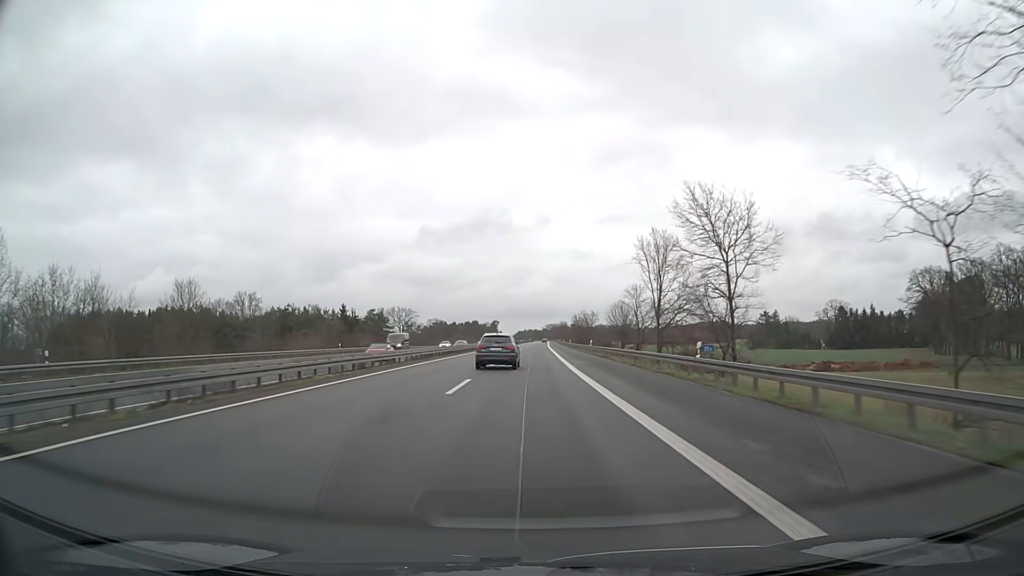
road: motorway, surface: asphalt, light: Day
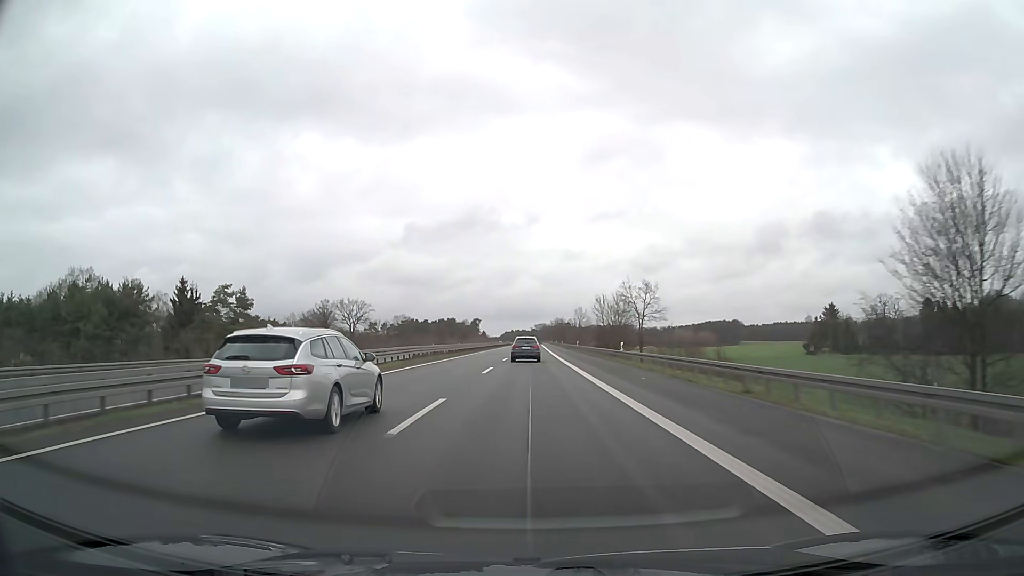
(+0.7, +79.3) m; +1°
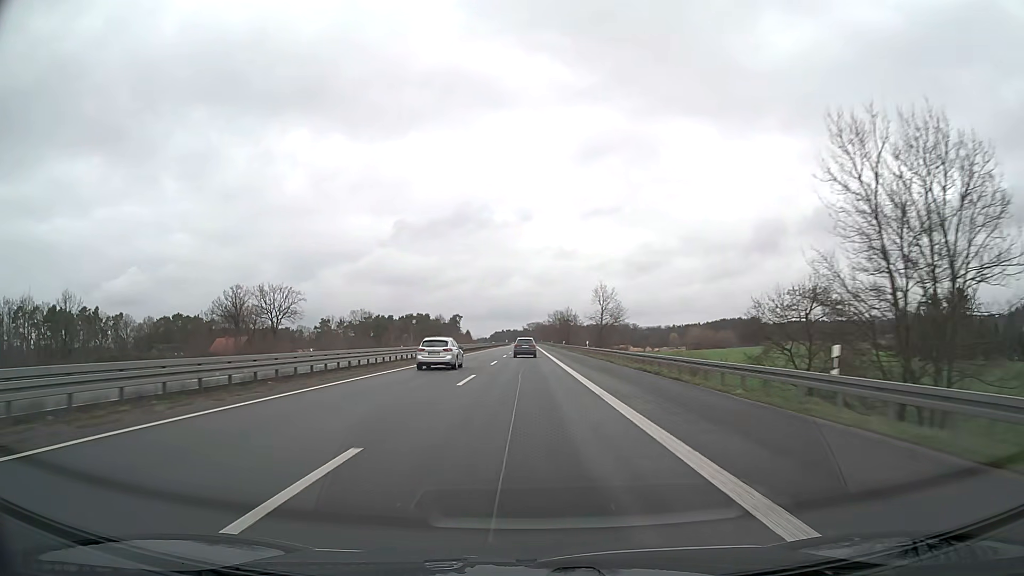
(+0.7, +79.3) m; +1°
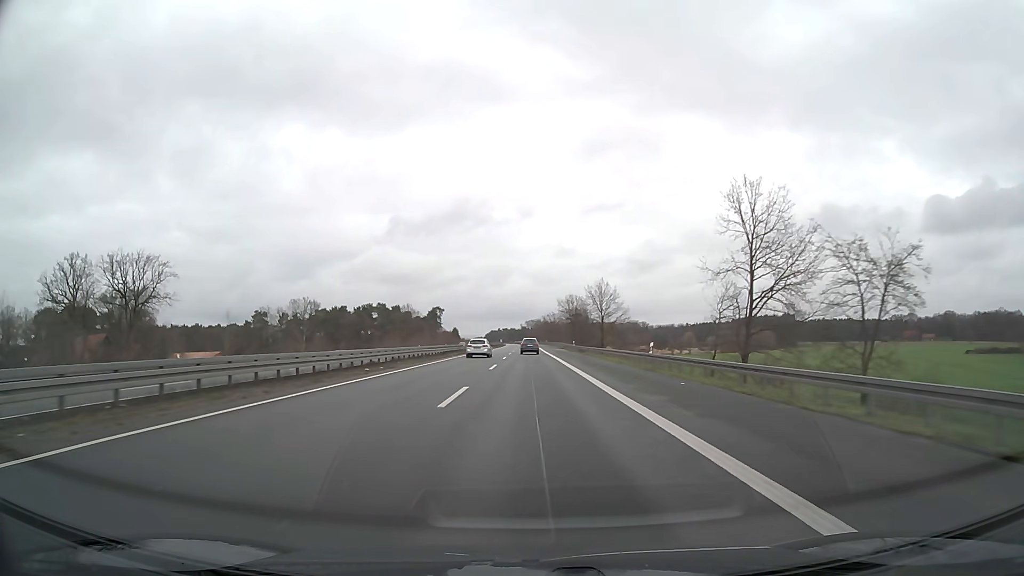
(-0.3, +79.1) m; 0°
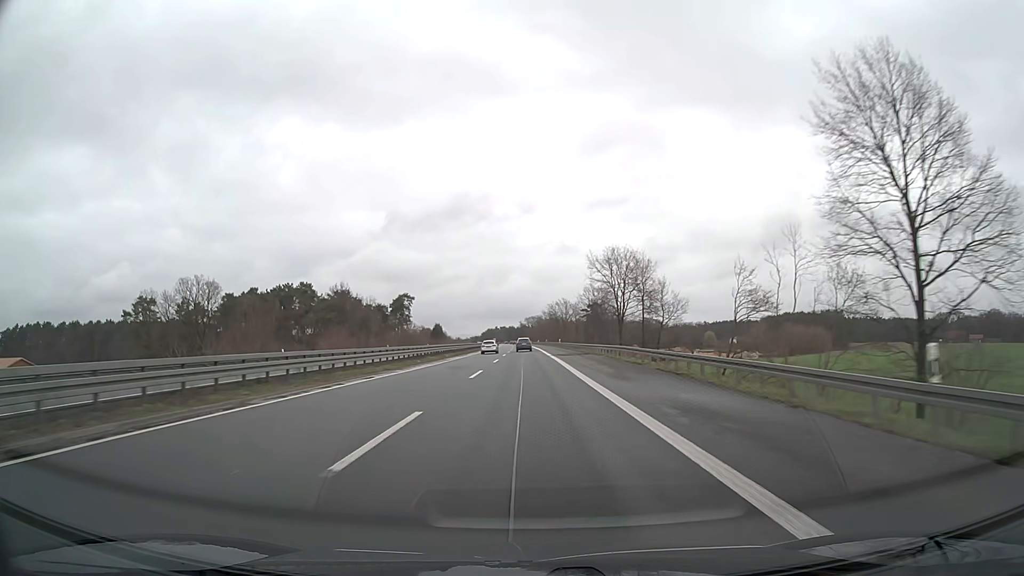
(+0.1, +79.0) m; 0°
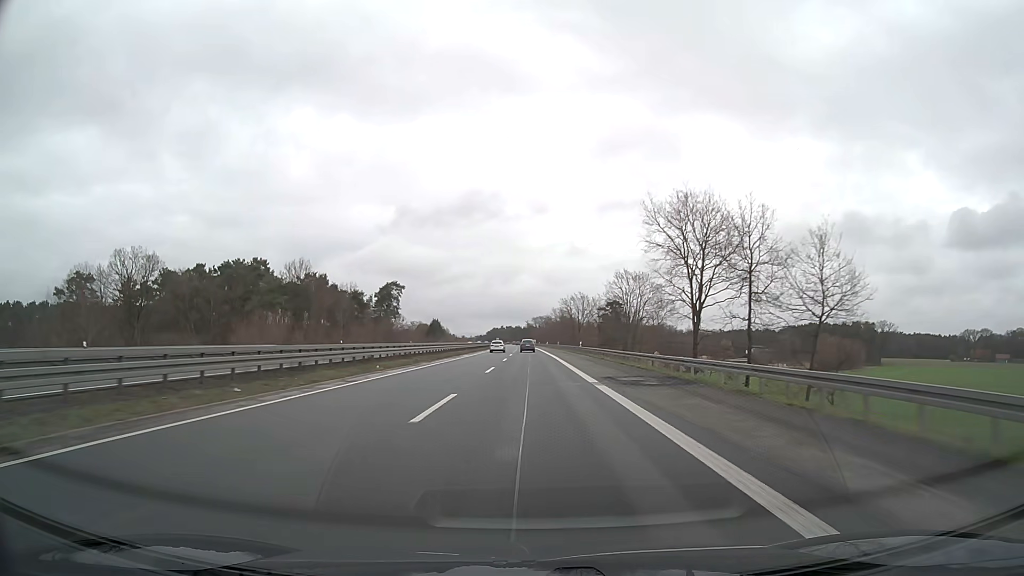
(-0.2, +31.6) m; -1°
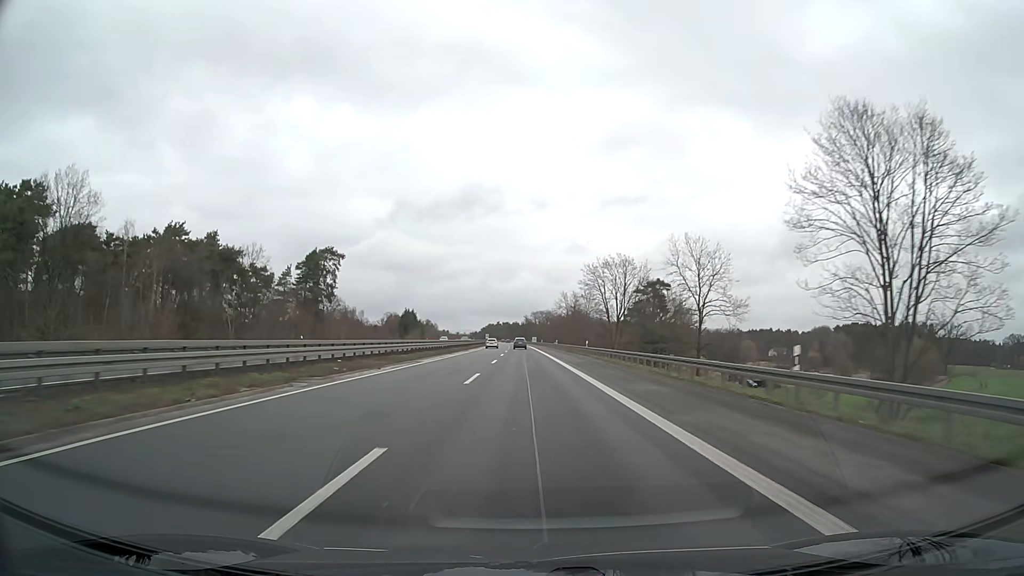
(+0.1, +63.2) m; 0°
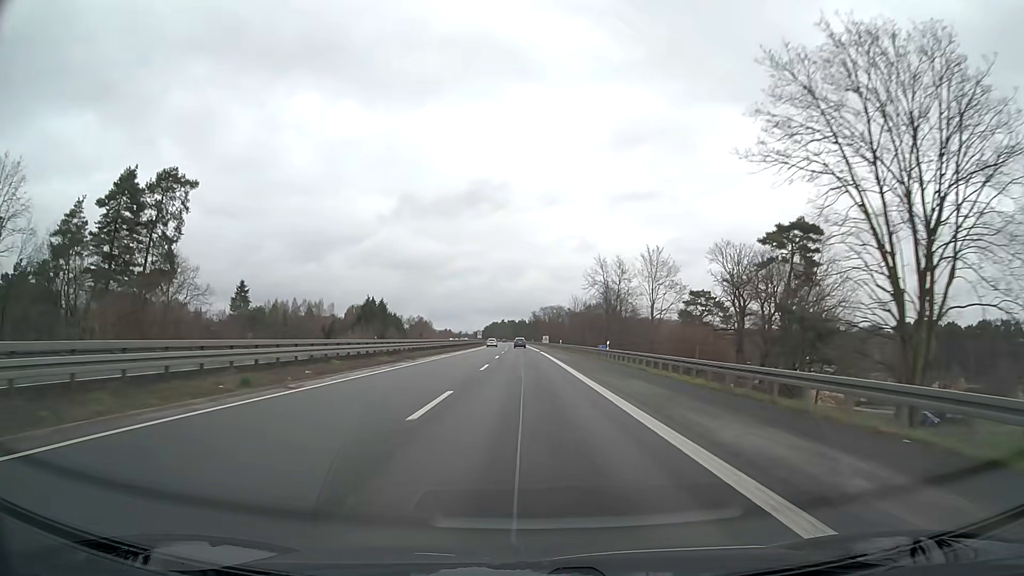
(-0.3, +63.2) m; -1°
(0, +10) (0, +20) (0, +30) (0, +40) (0, +50) (0, +60) (-1, +70) (-1, +80) (-1, +90) (-1, +100) m
